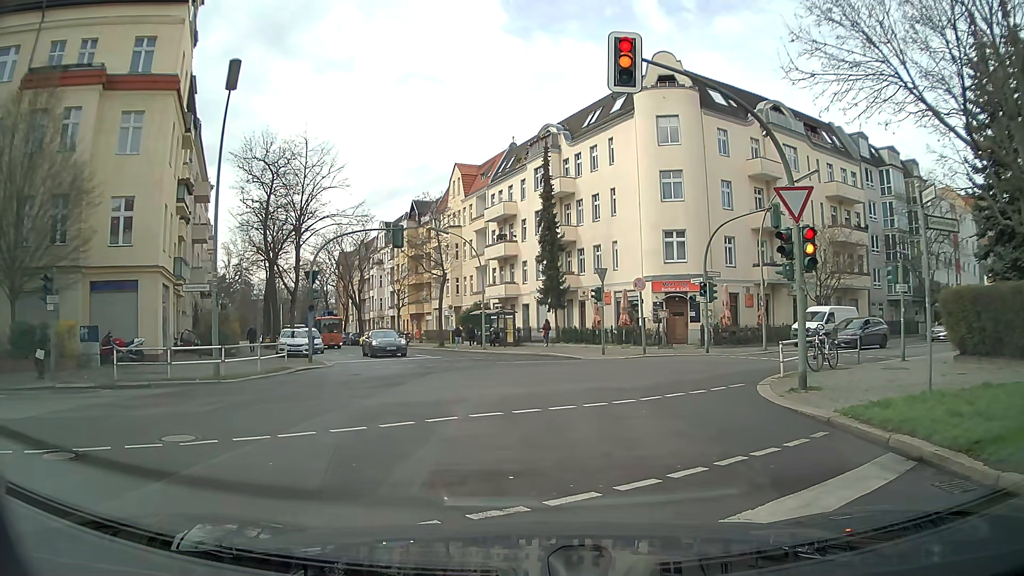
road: tertiary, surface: asphalt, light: Day
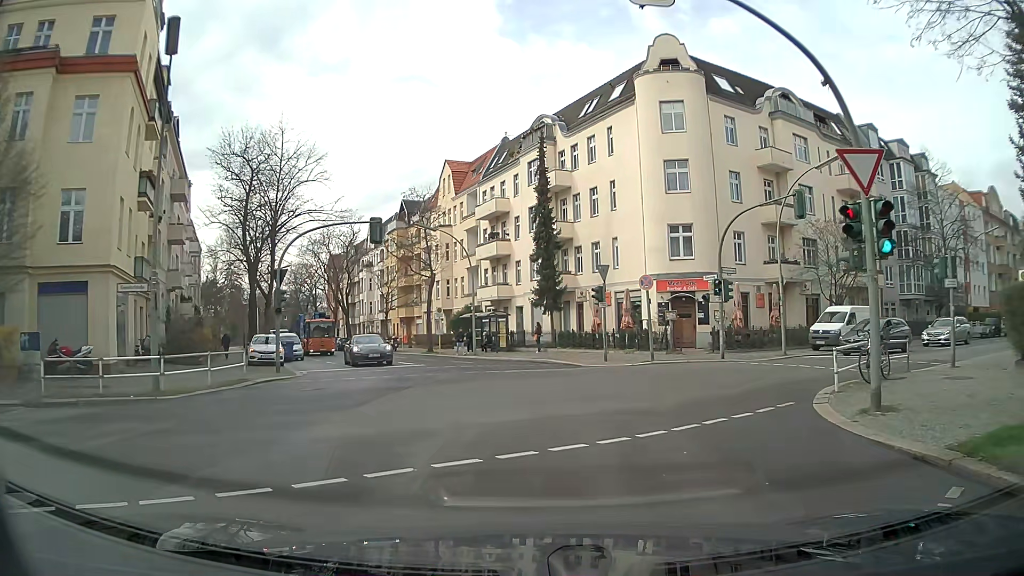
(+0.2, +3.5) m; +2°
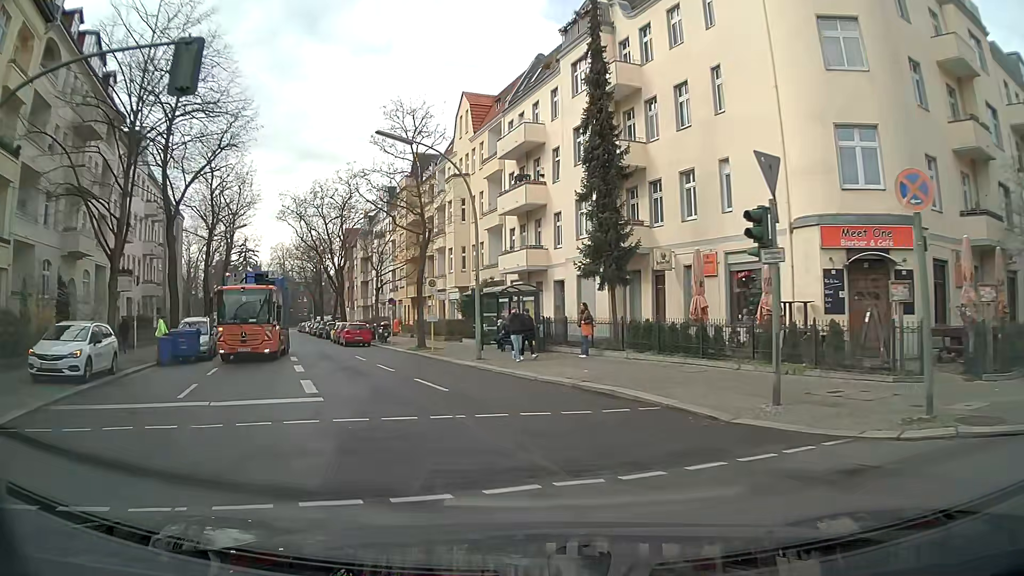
(+0.1, +17.9) m; -2°
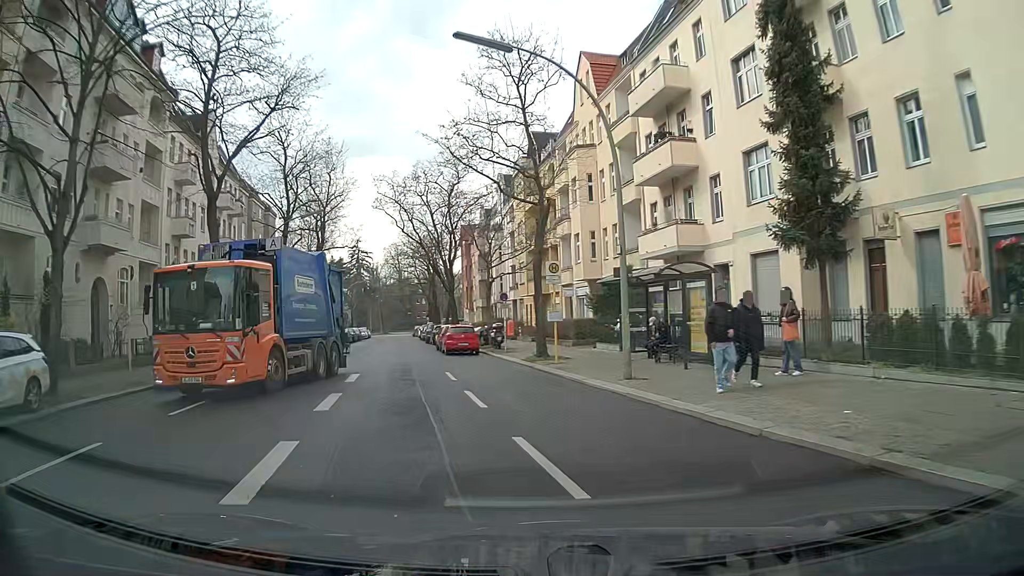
(-0.8, +8.6) m; -12°
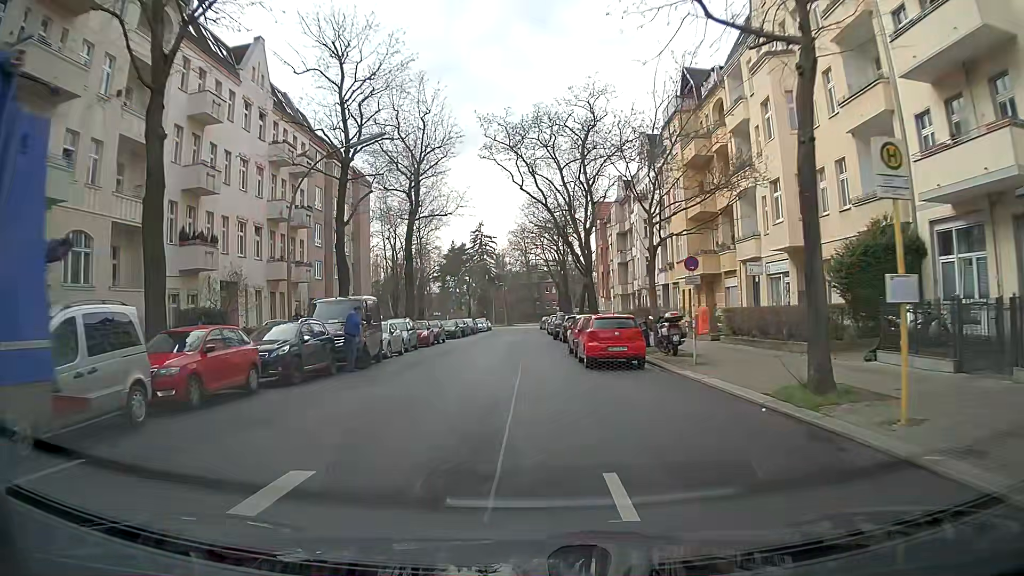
(-1.7, +14.5) m; -11°
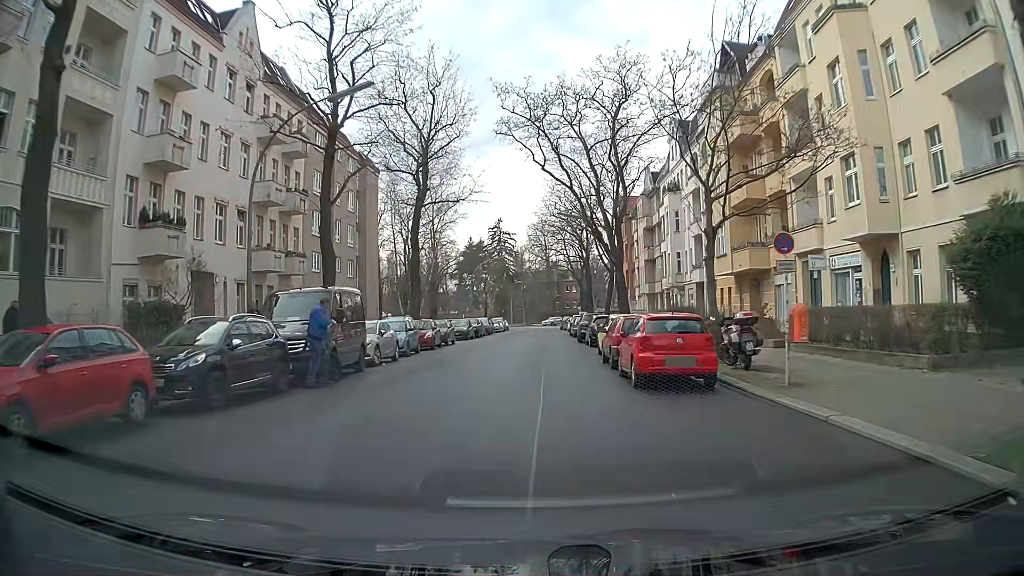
(-0.1, +5.4) m; -1°
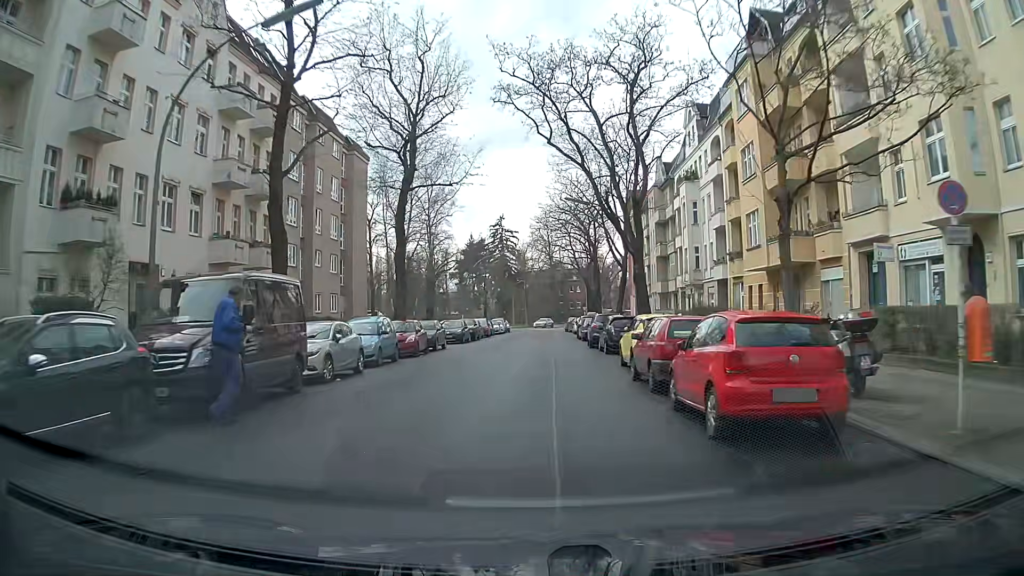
(-0.1, +5.6) m; -1°
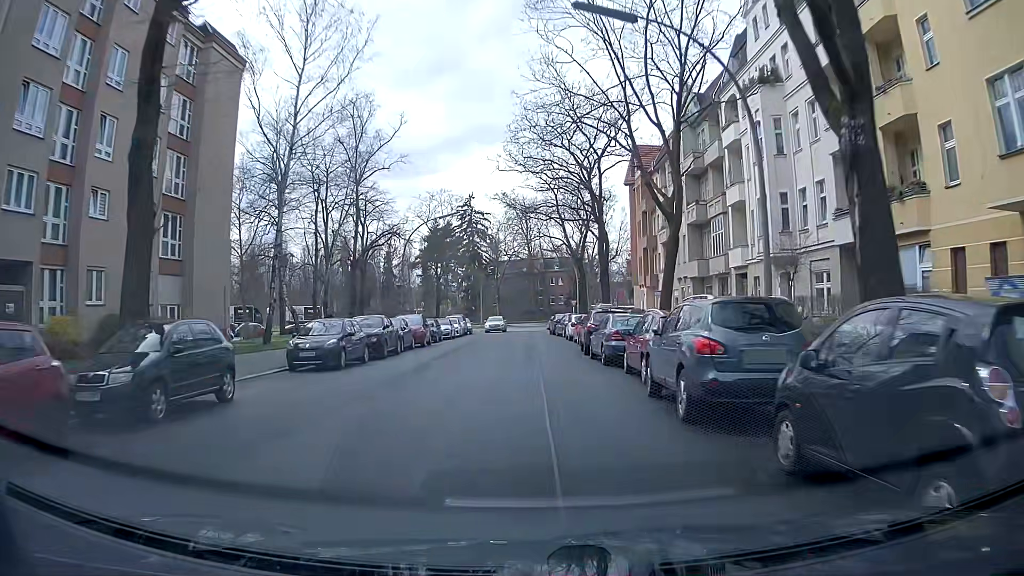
(+0.3, +23.2) m; +1°
